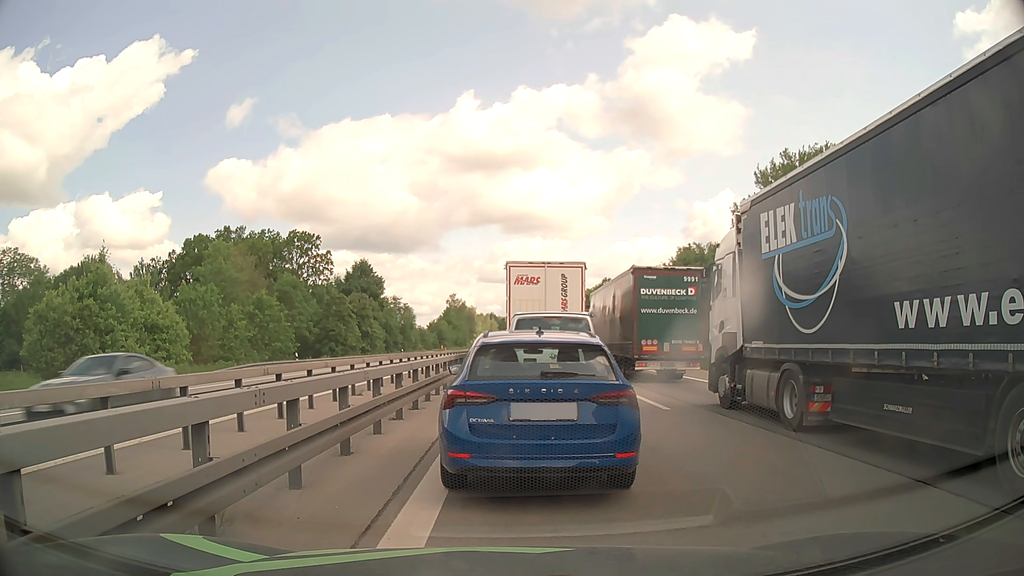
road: motorway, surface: asphalt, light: Day
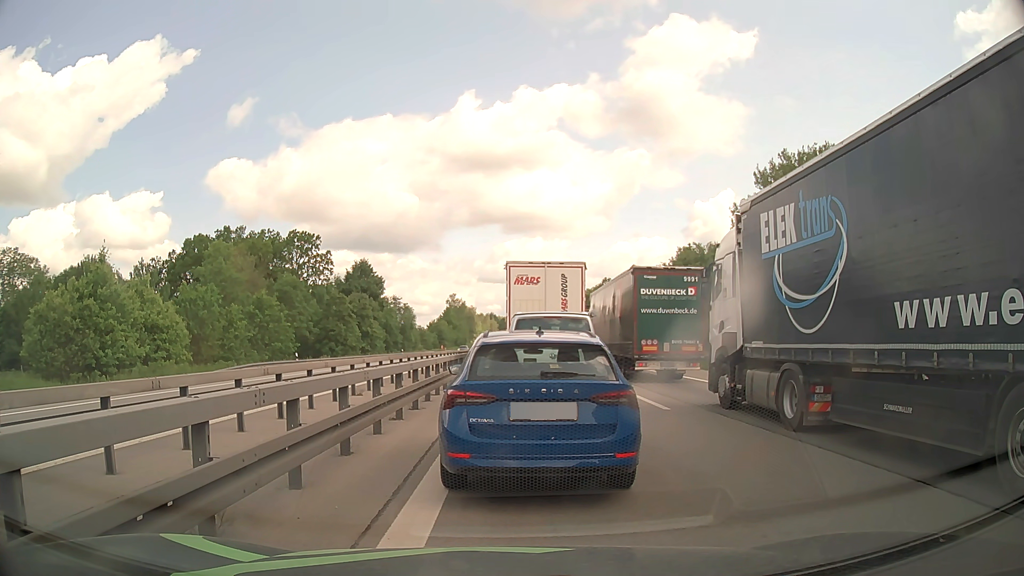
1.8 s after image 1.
(0.0, 0.0) m; 0°
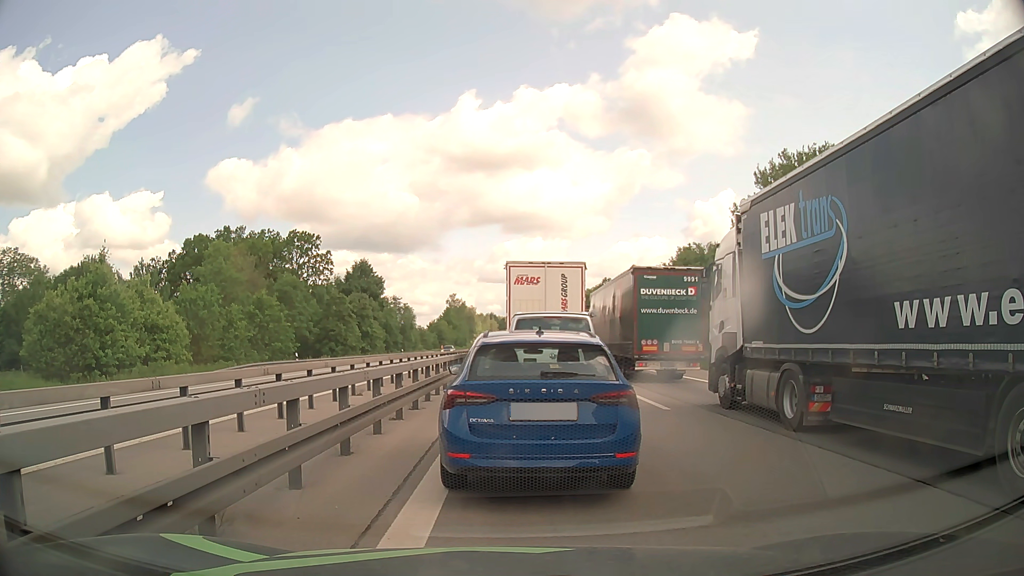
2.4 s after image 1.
(0.0, 0.0) m; 0°
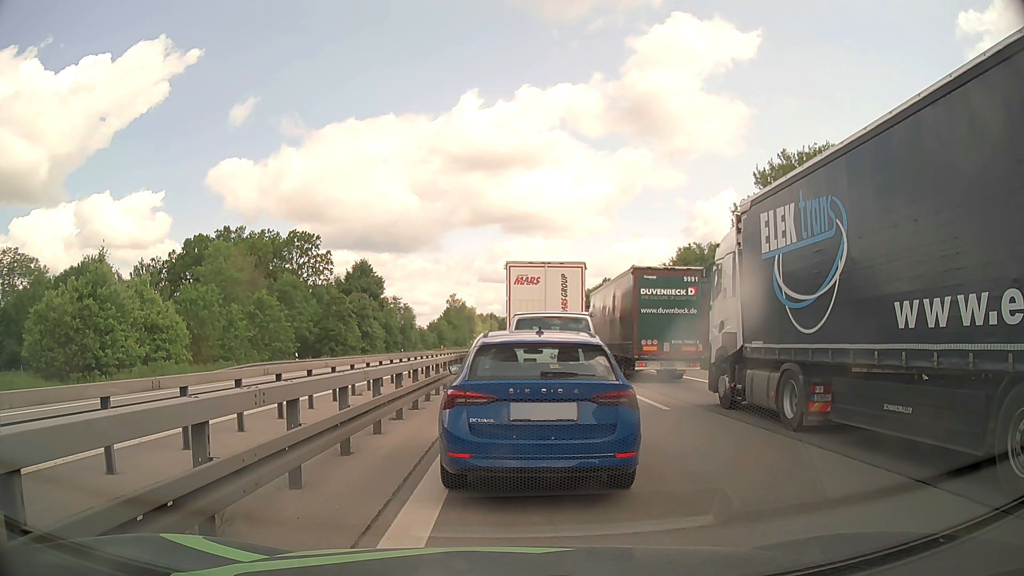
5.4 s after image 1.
(0.0, 0.0) m; 0°
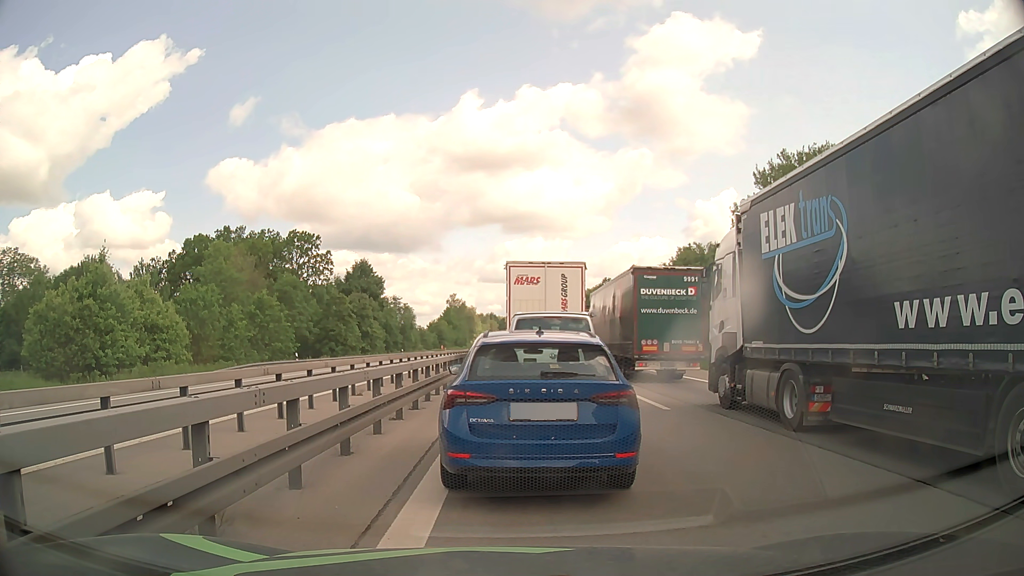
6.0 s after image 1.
(0.0, 0.0) m; 0°
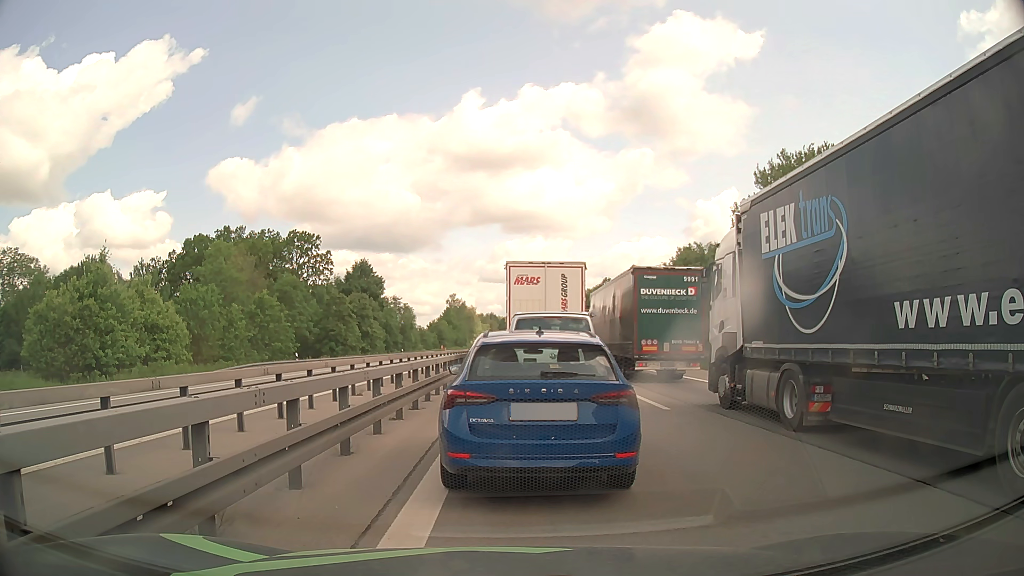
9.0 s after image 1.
(0.0, 0.0) m; 0°
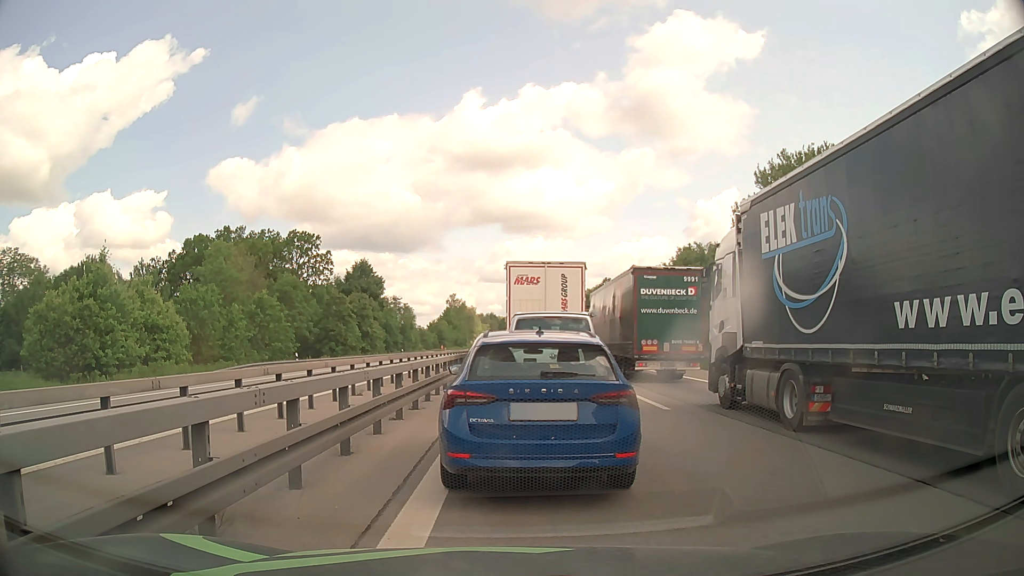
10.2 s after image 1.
(0.0, 0.0) m; 0°
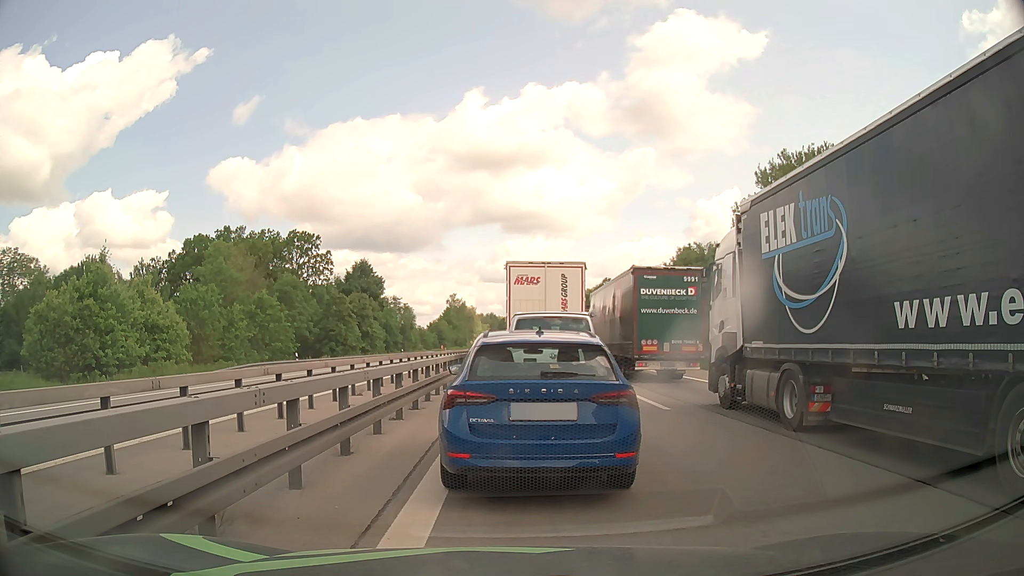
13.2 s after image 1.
(0.0, 0.0) m; 0°
